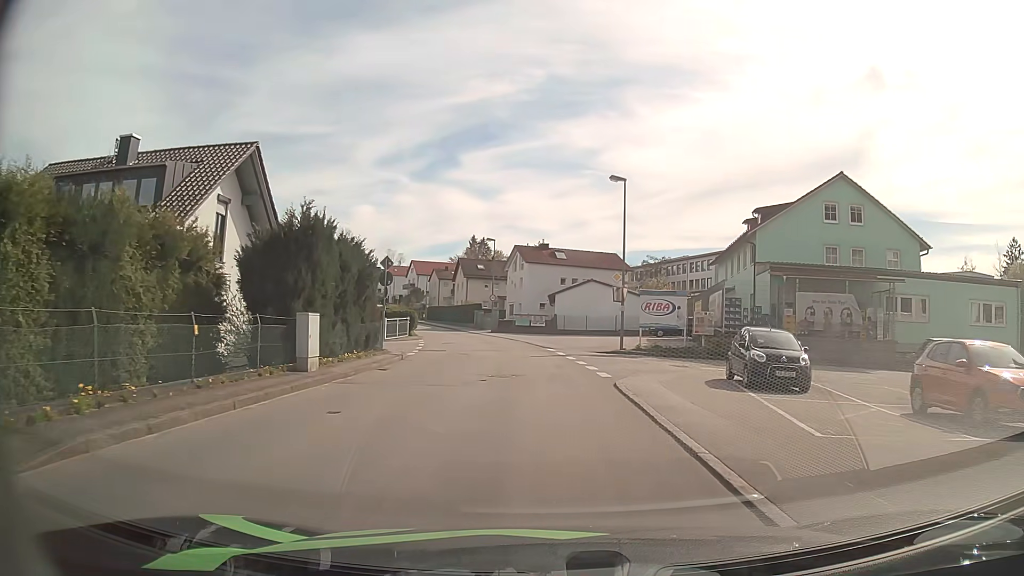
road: unclassified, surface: asphalt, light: Day
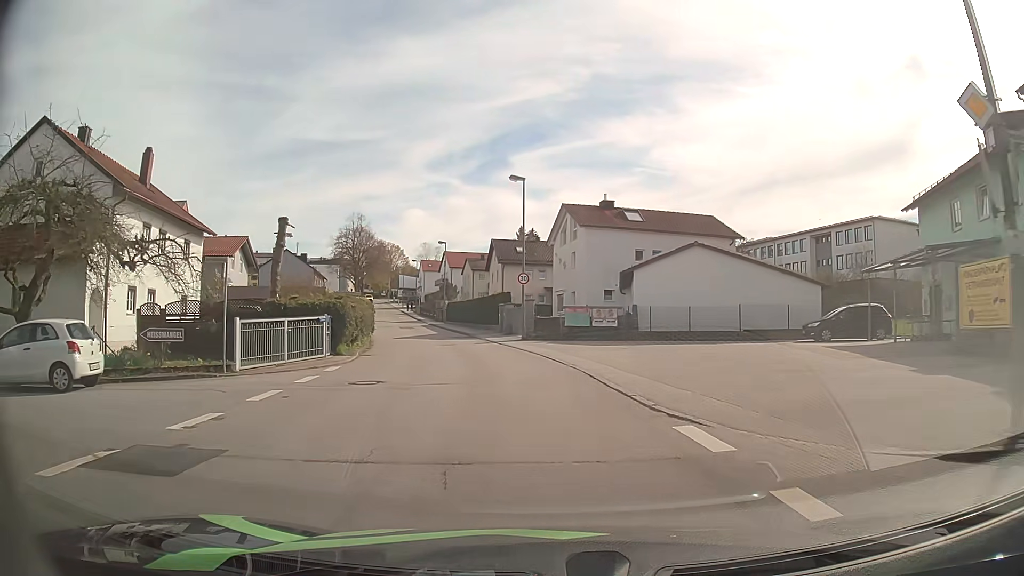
(-0.7, +25.5) m; -5°
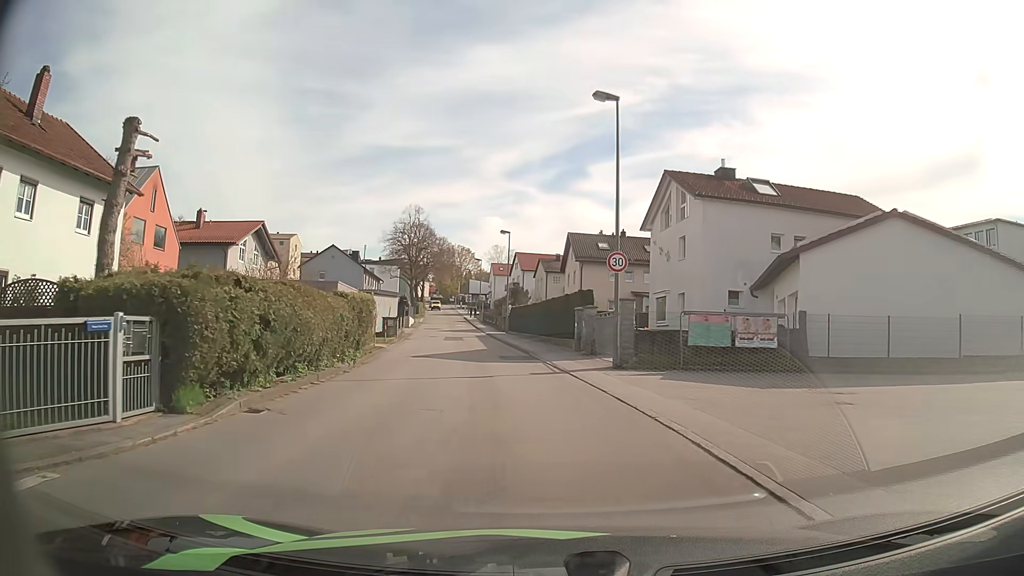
(-0.7, +14.0) m; -6°
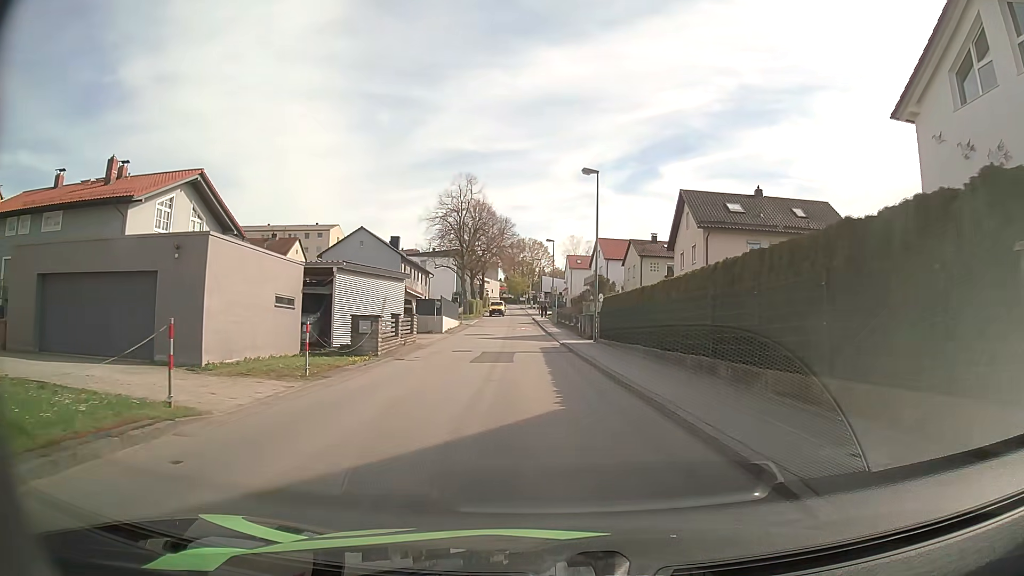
(-2.0, +22.6) m; -8°
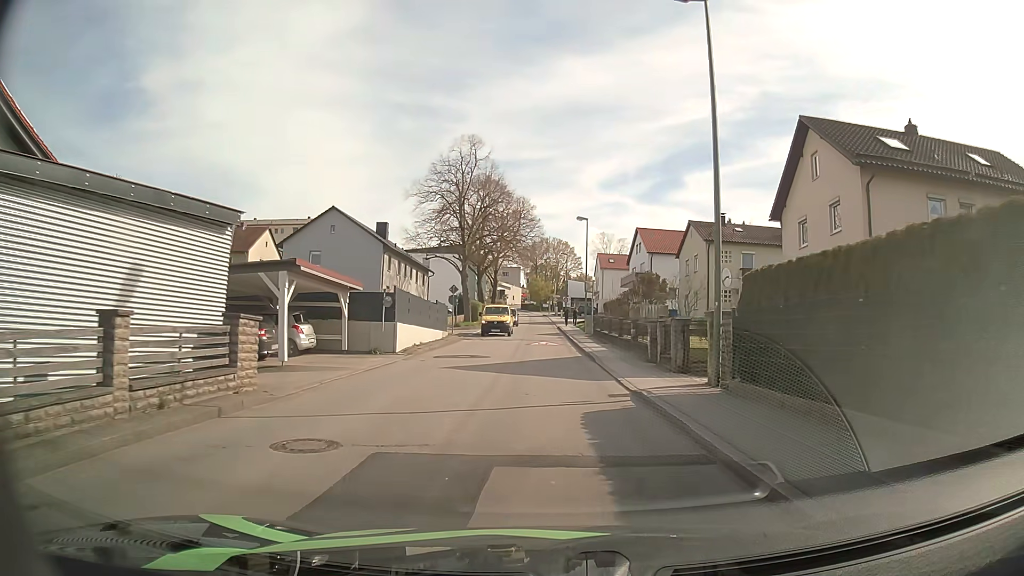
(-0.2, +19.3) m; -1°
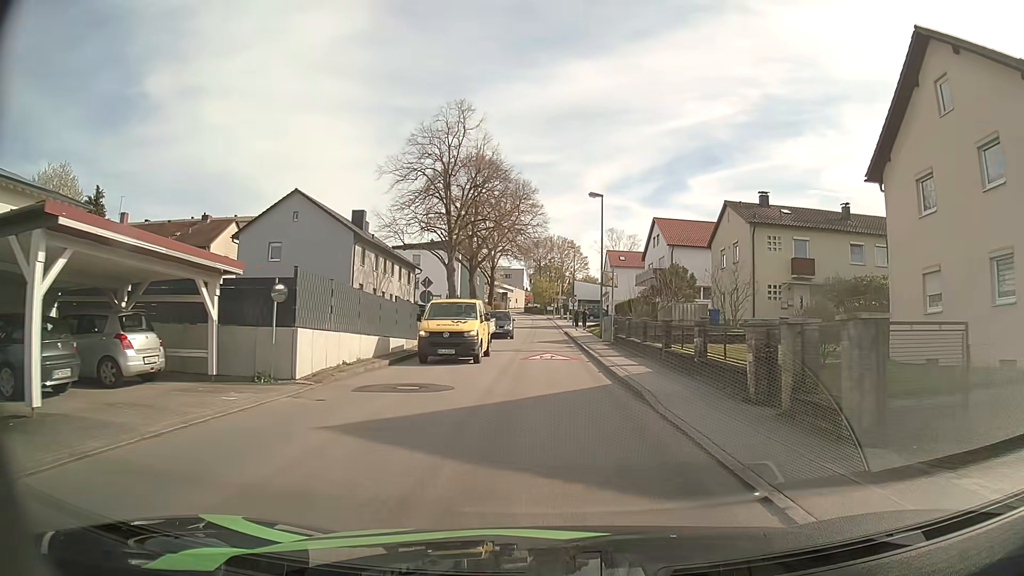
(0.0, +10.2) m; 0°
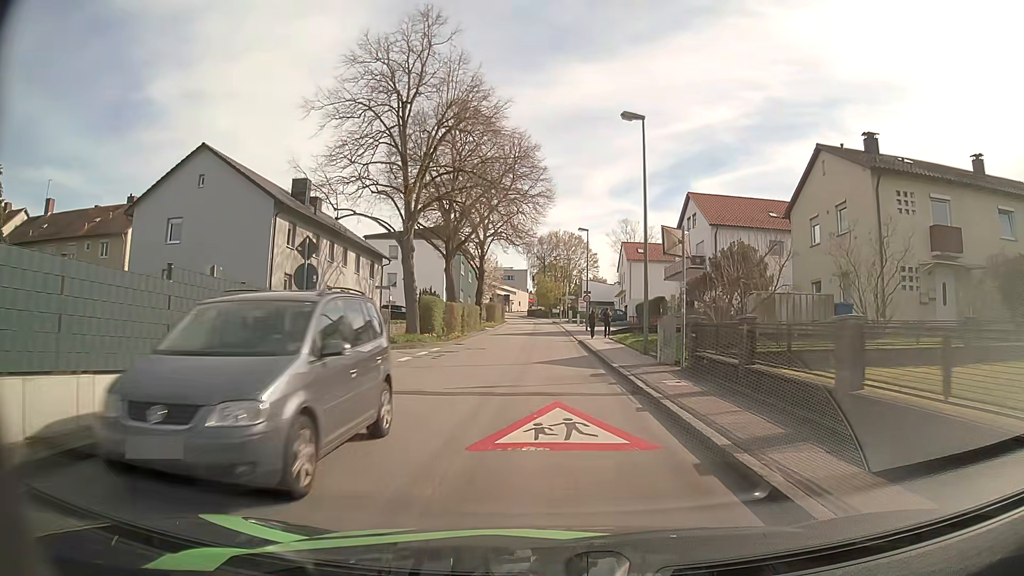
(0.0, +15.5) m; 0°
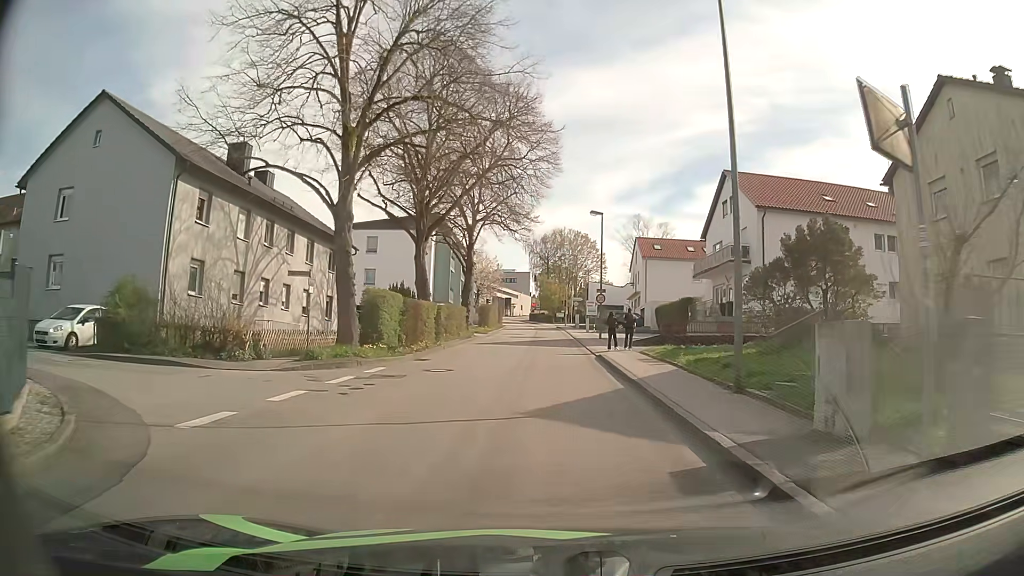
(-0.1, +10.3) m; 0°
(0, +10) (0, +20) (0, +30) (0, +40) (0, +50) (0, +60) (-1, +70) (-1, +80) (-2, +90) (-3, +100) m
